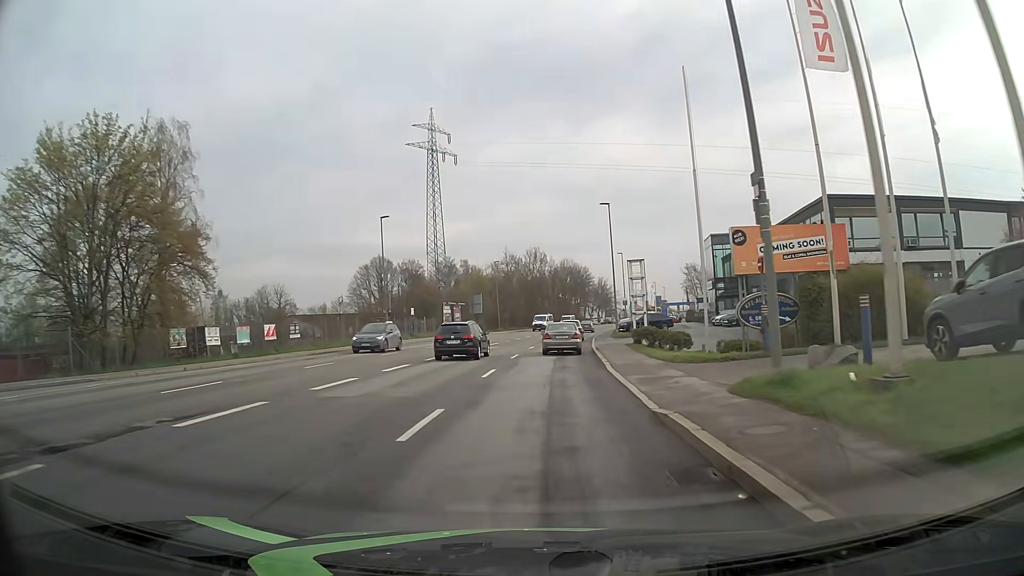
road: tertiary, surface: asphalt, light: Day
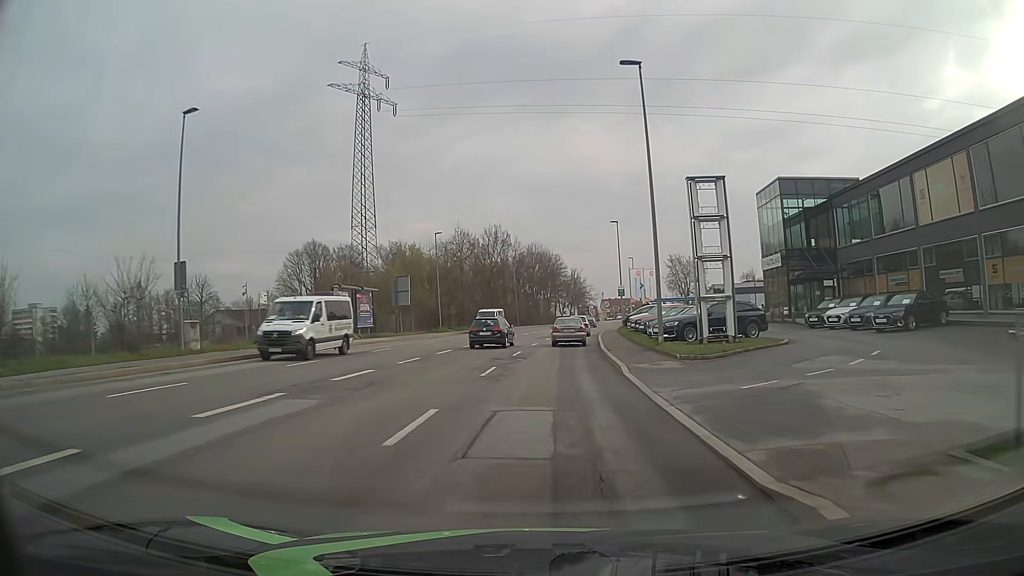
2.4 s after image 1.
(+0.8, +29.4) m; +3°
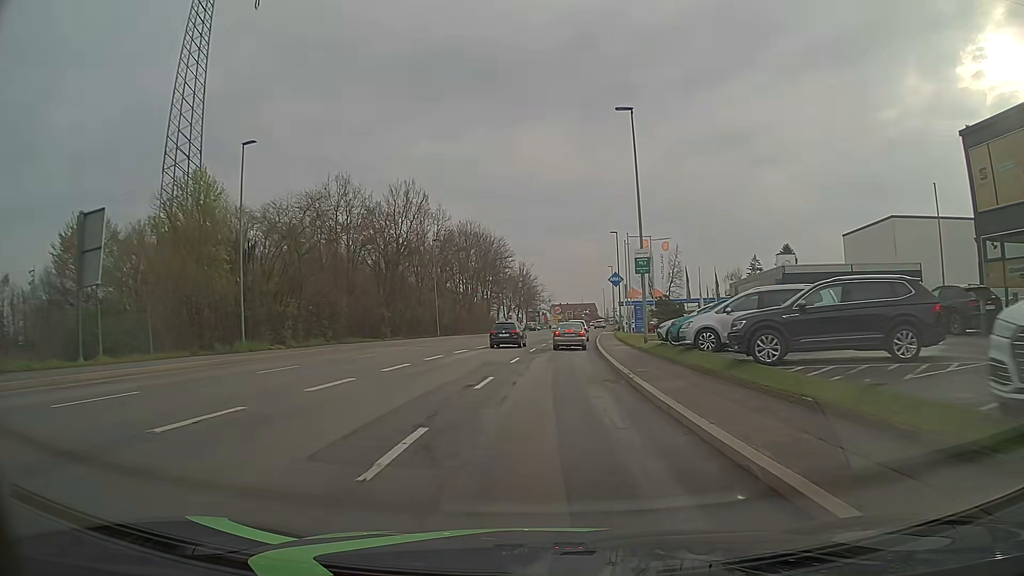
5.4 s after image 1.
(+1.4, +37.9) m; +4°
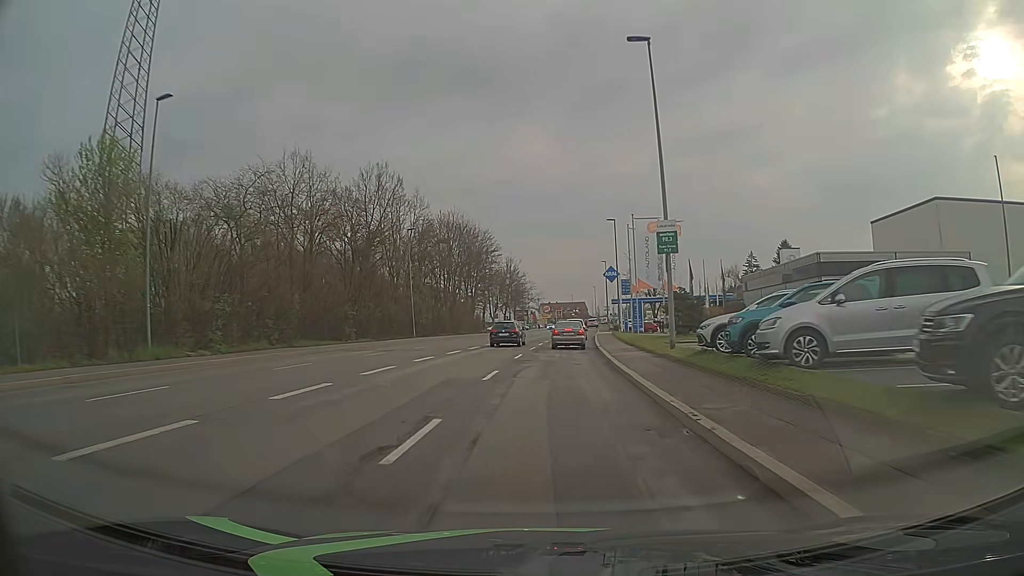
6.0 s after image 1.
(+0.1, +7.7) m; +1°
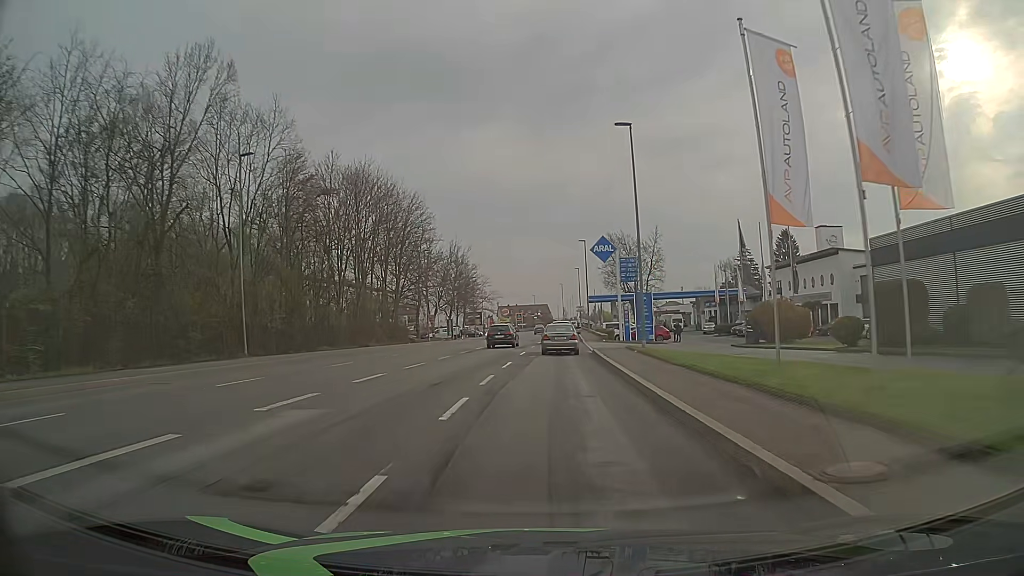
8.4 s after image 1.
(+1.0, +30.6) m; +4°
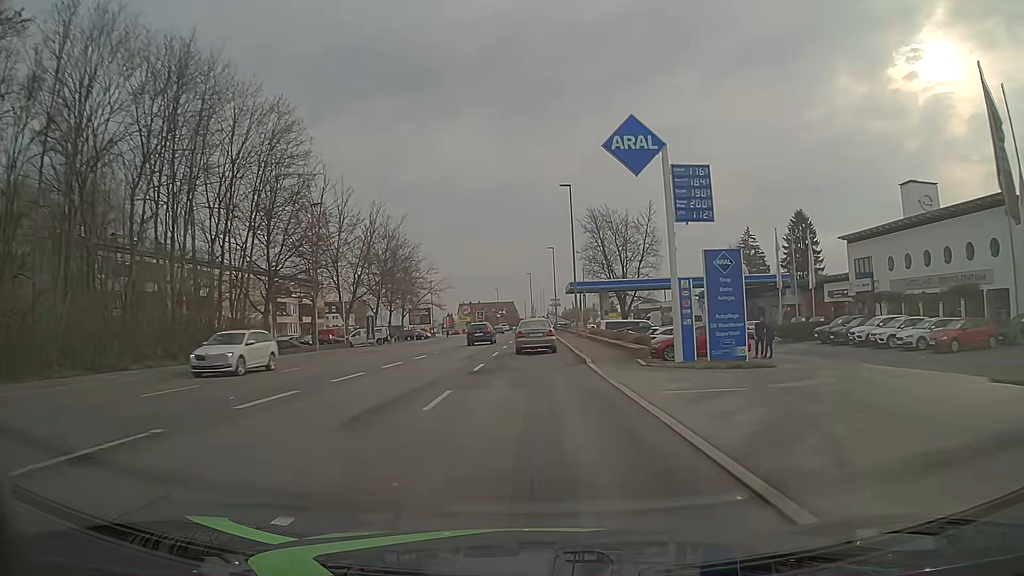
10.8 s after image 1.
(+0.7, +29.5) m; +3°
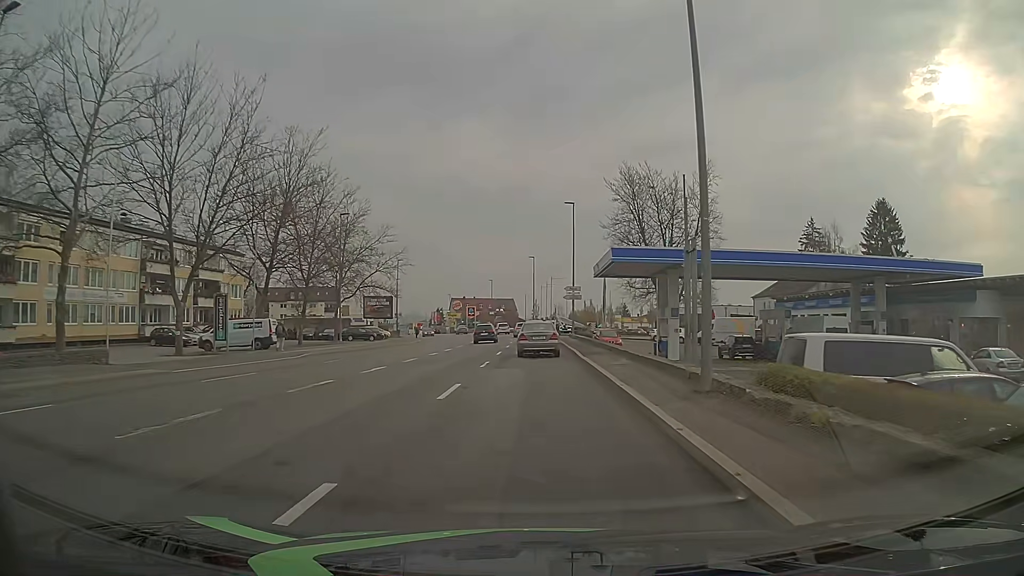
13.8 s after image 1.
(-0.1, +33.5) m; -1°
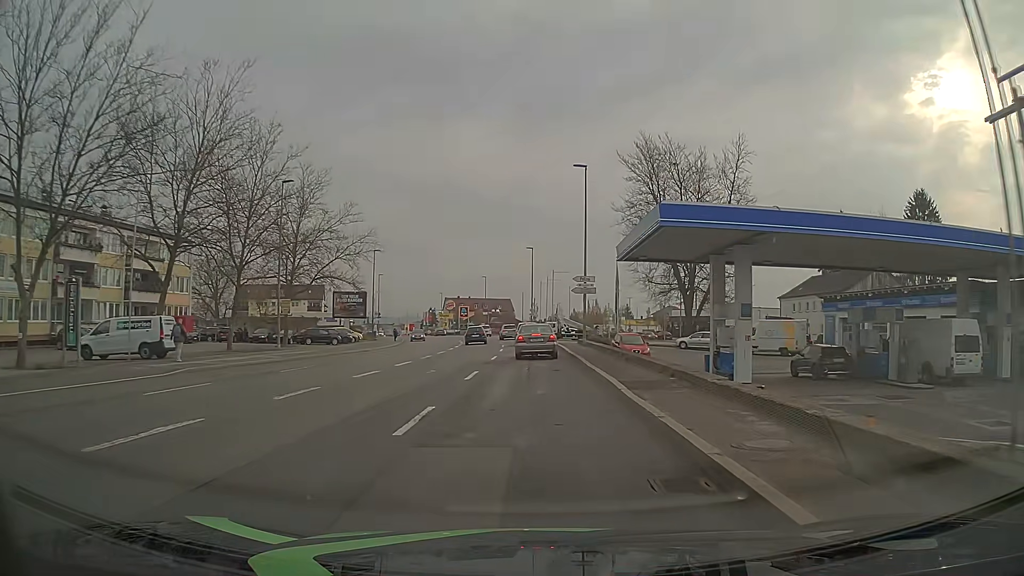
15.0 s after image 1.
(+0.1, +12.9) m; +1°
(0, +10) (0, +20) (0, +30) (0, +40) (-1, +50) (-1, +60) (-3, +70) (-4, +80) (-6, +90) (-8, +99) m
